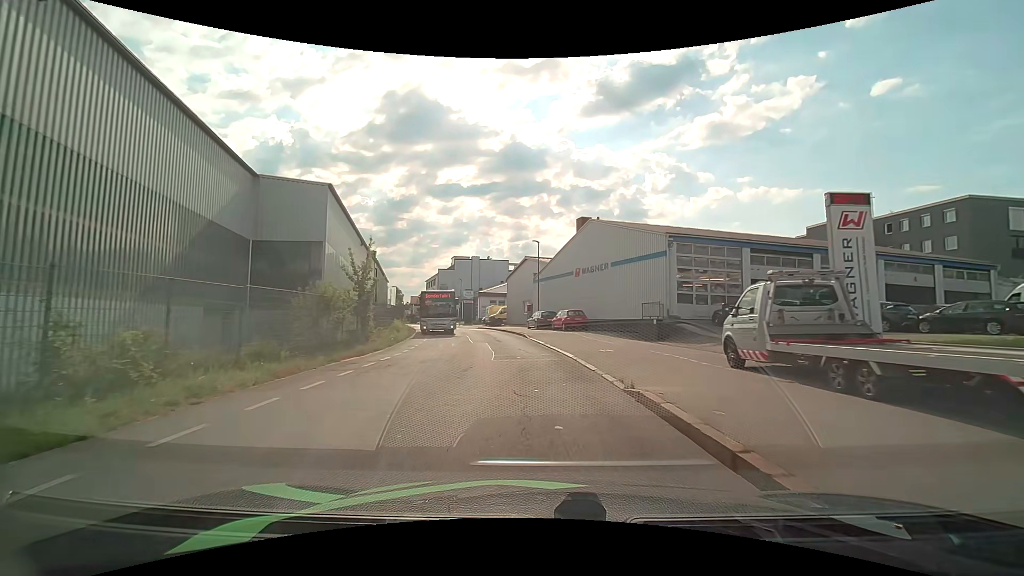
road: residential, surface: asphalt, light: Day
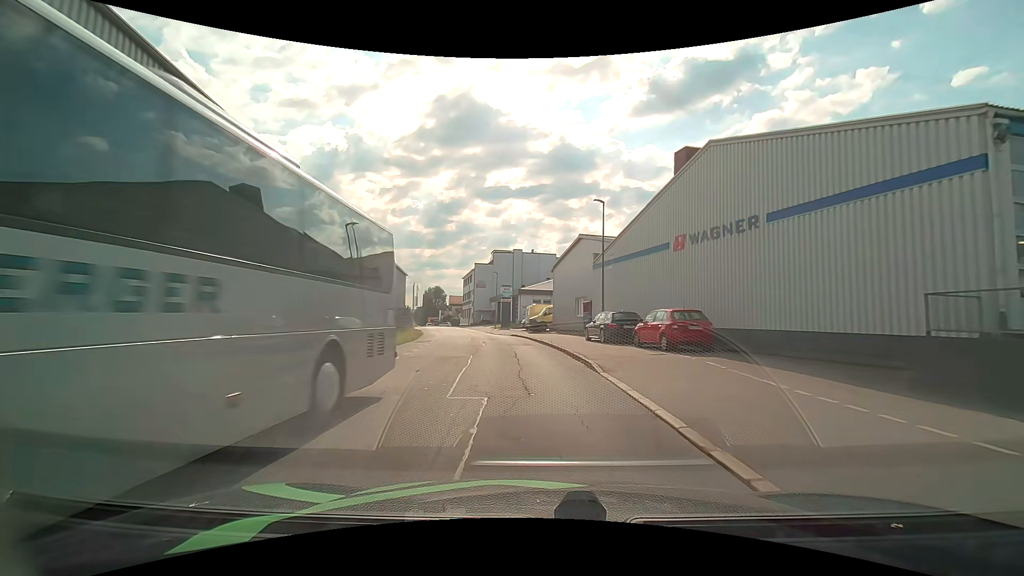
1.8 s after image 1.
(-0.6, +16.3) m; -5°
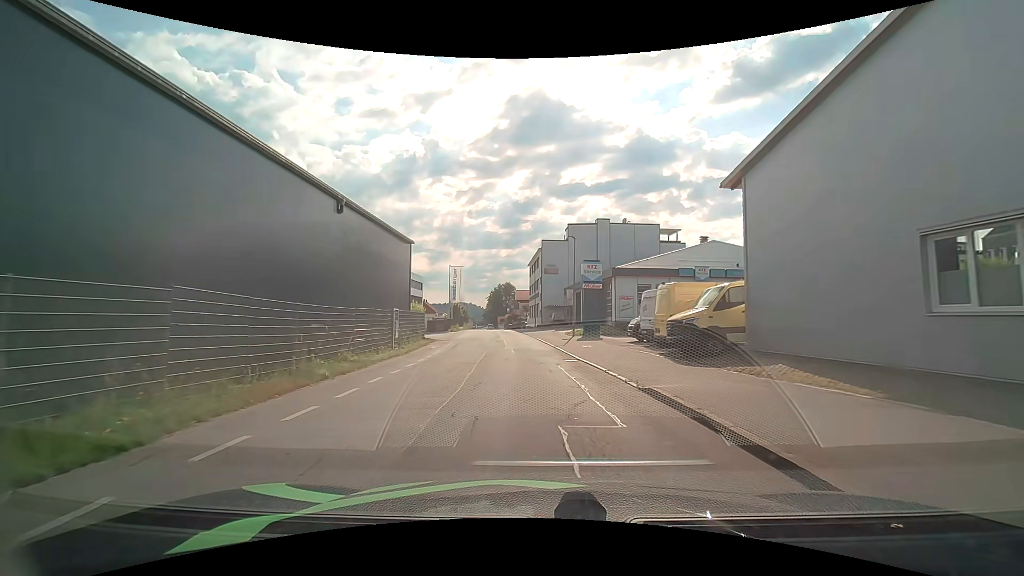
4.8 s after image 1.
(-2.8, +29.8) m; -9°
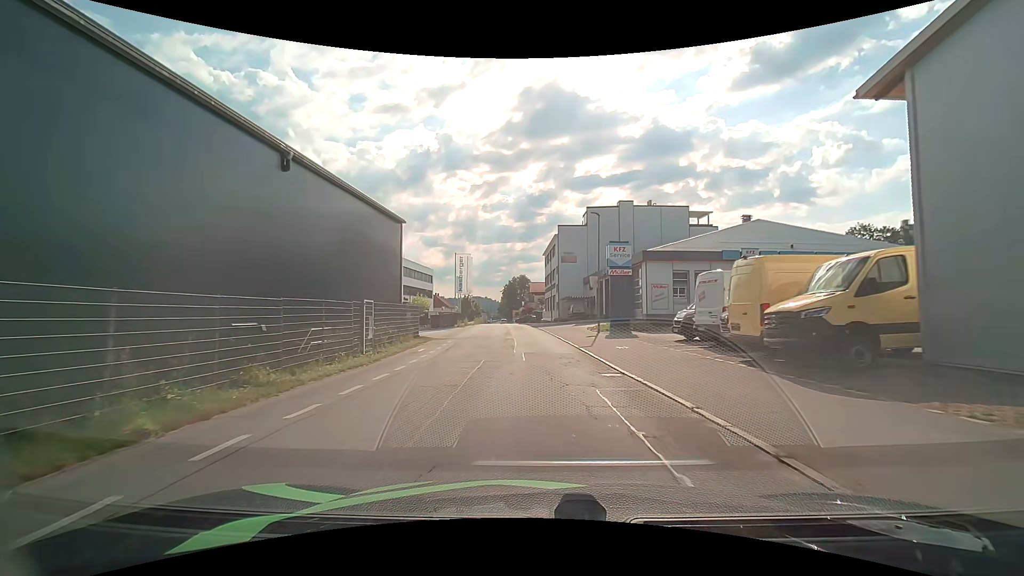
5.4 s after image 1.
(0.0, +6.3) m; -1°
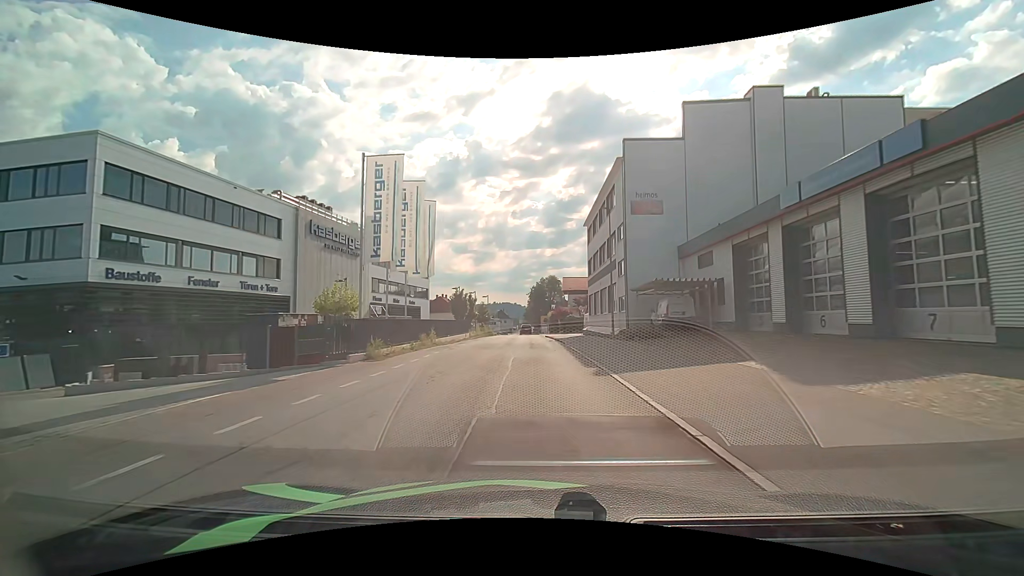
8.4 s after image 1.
(-1.1, +33.4) m; -3°
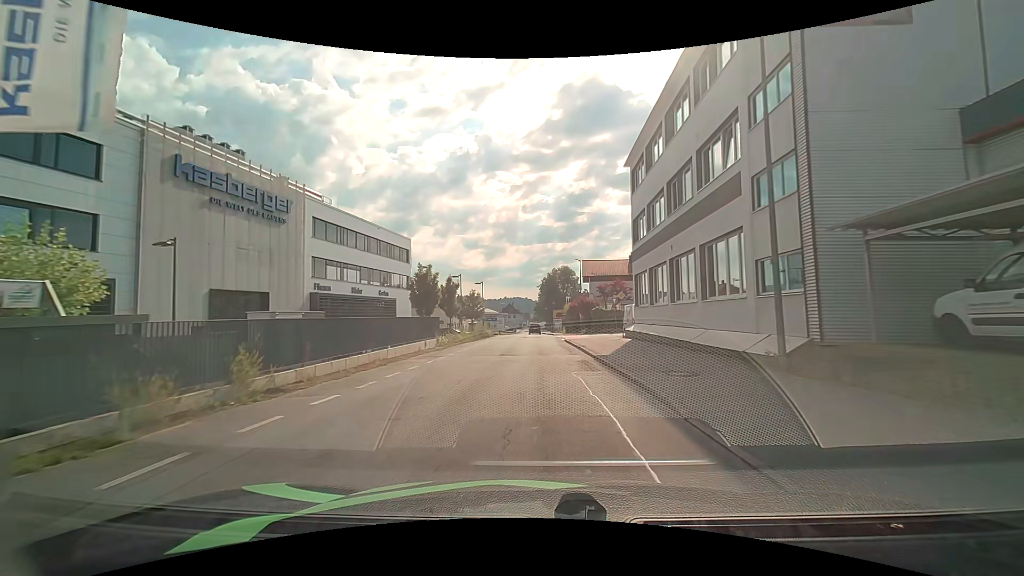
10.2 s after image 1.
(-0.3, +20.1) m; -1°
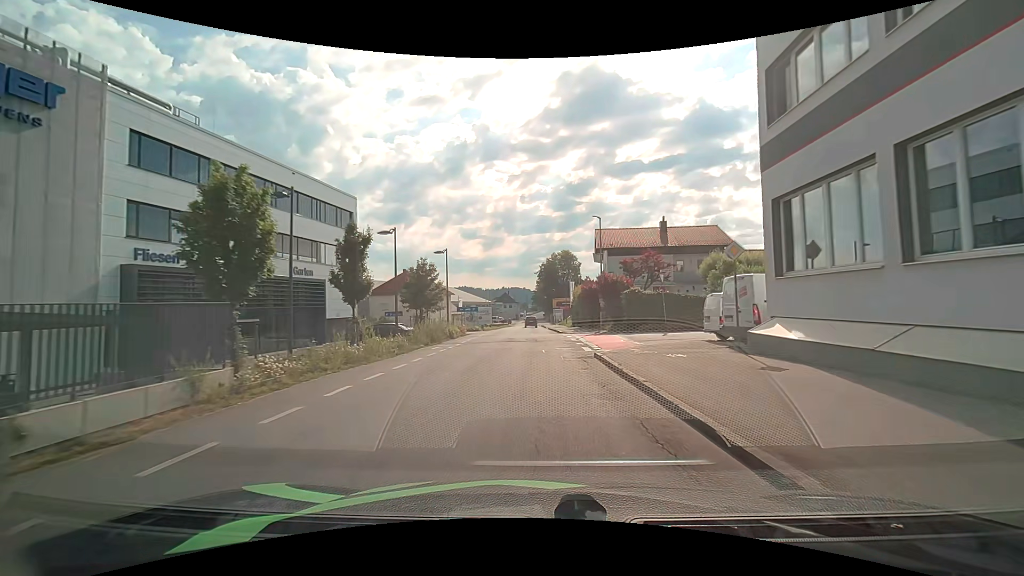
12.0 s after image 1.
(-0.1, +19.9) m; 0°
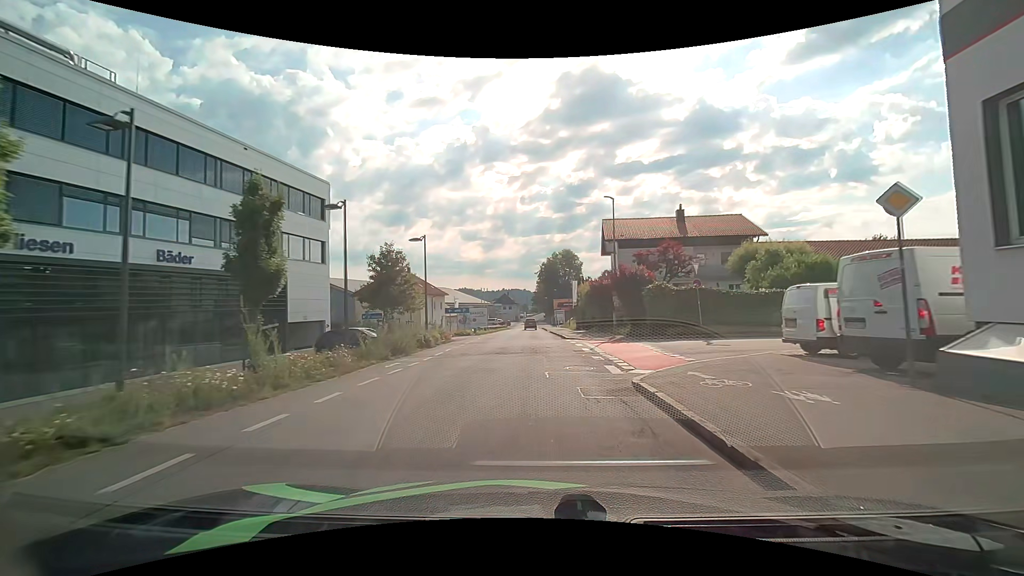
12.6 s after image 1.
(0.0, +6.4) m; 0°
(0, +10) (0, +20) (0, +30) (0, +40) (0, +50) (0, +60) (0, +70) (0, +80) (0, +90) (0, +100) m
